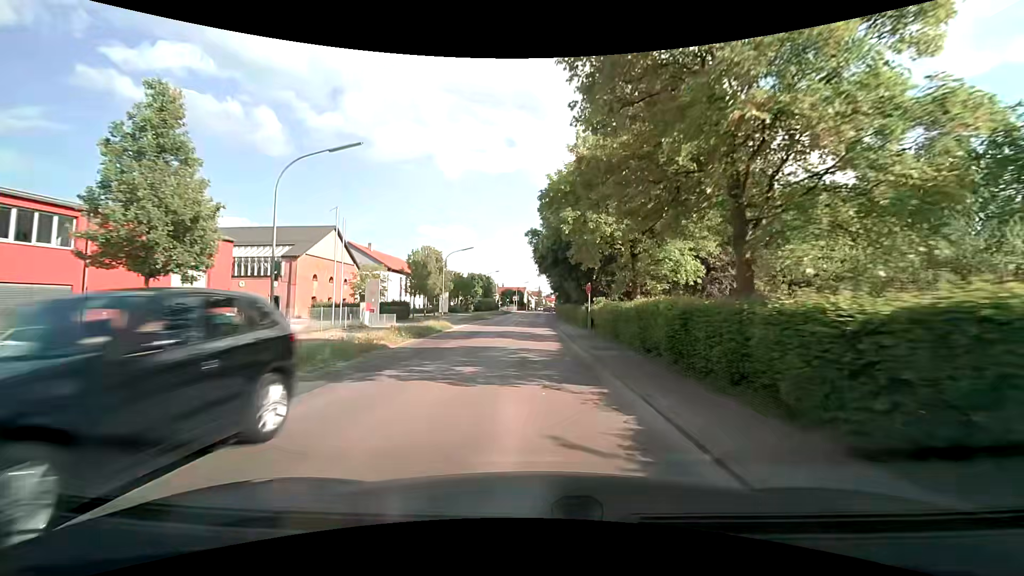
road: secondary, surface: asphalt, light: Day
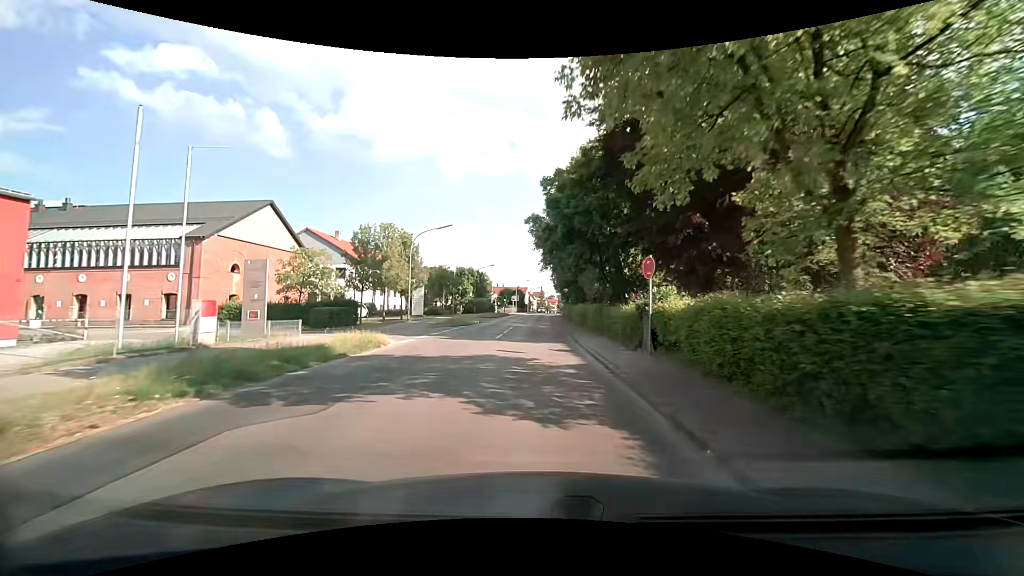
(-0.1, +14.8) m; 0°
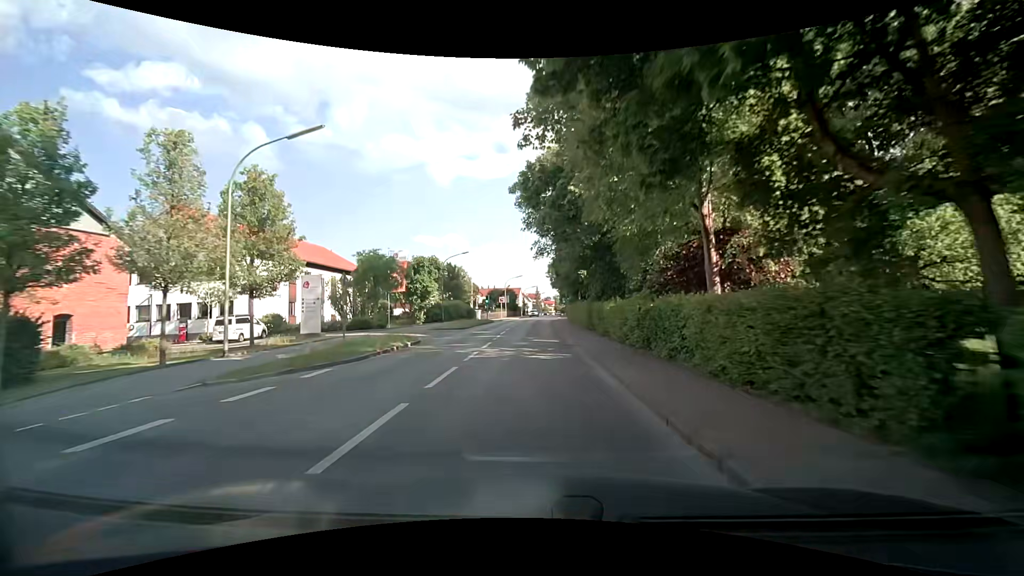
(+0.2, +21.9) m; +1°
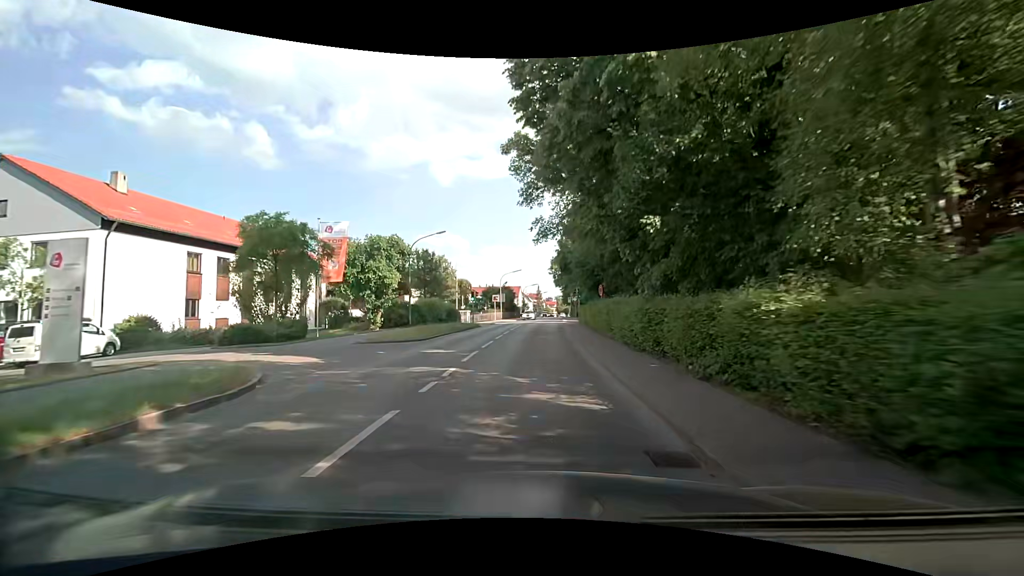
(0.0, +14.0) m; -1°
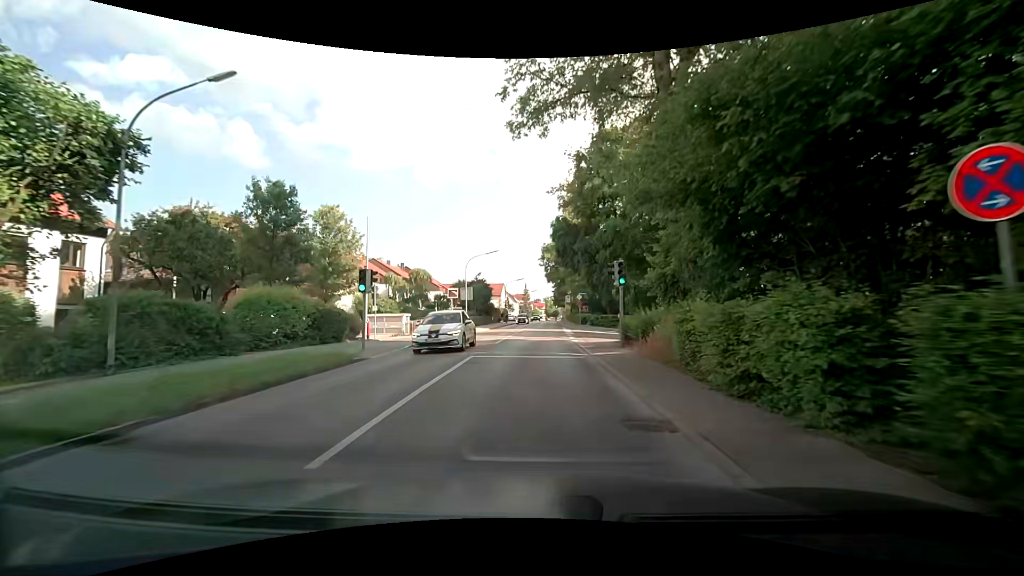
(+0.4, +26.2) m; +2°
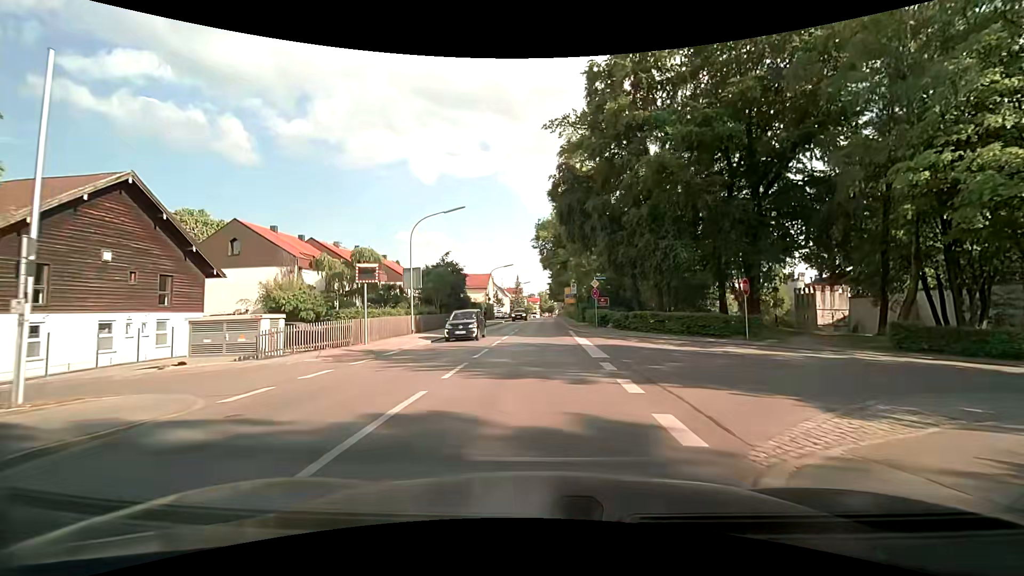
(+0.1, +18.8) m; +1°
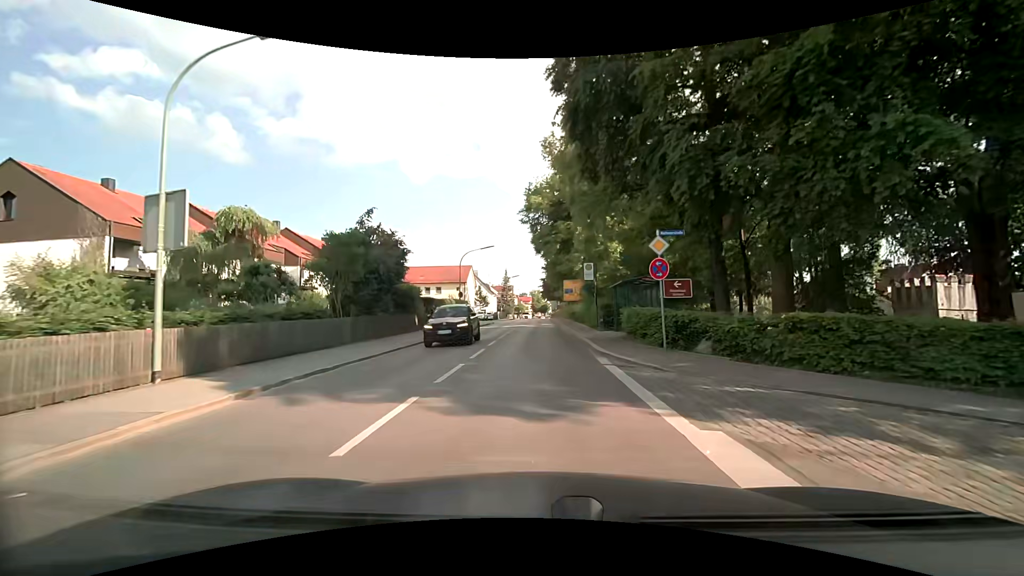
(+0.1, +19.0) m; +1°
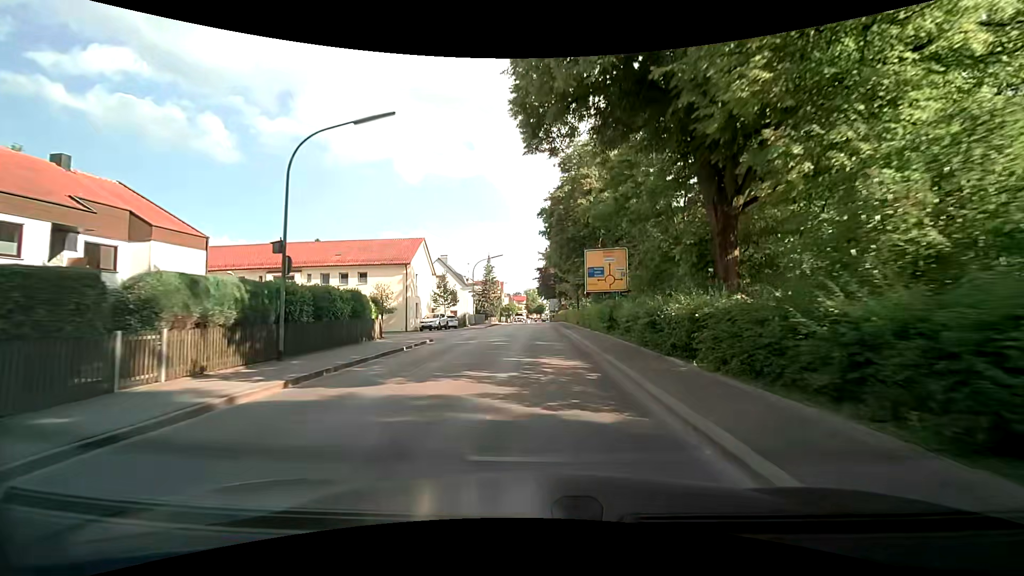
(+0.1, +32.5) m; +1°
(0, +10) (0, +20) (0, +30) (0, +40) (+1, +50) (+1, +60) (+1, +70) (+1, +80) (+1, +90) (+1, +100) m
